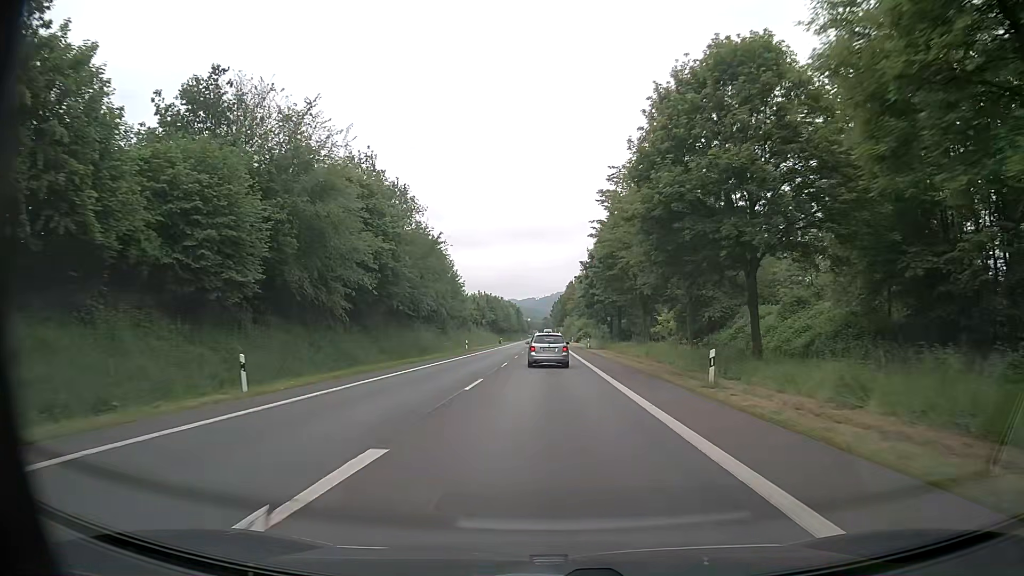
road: primary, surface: asphalt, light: Day
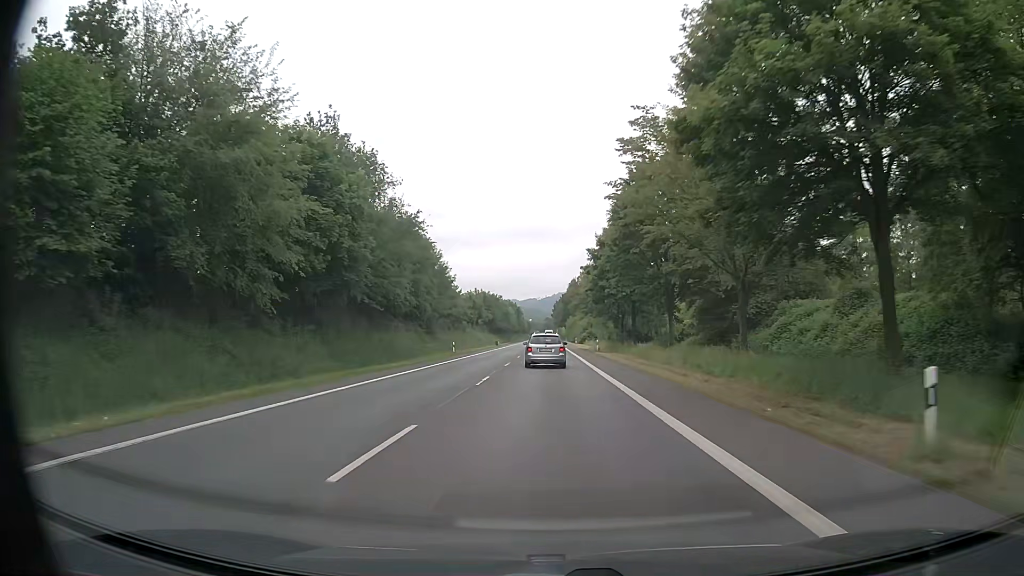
(-0.1, +10.6) m; 0°
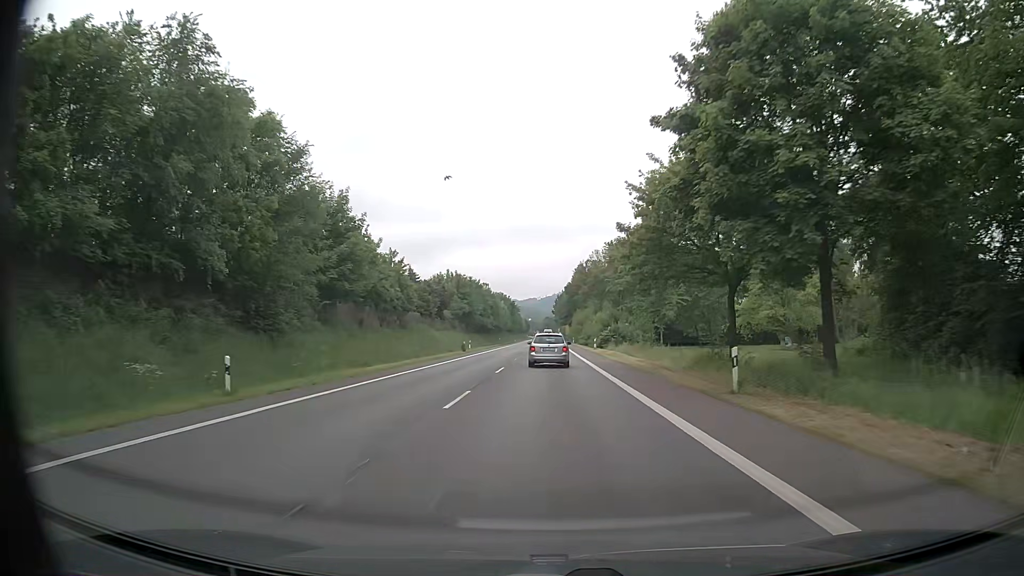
(-0.6, +42.8) m; -1°
